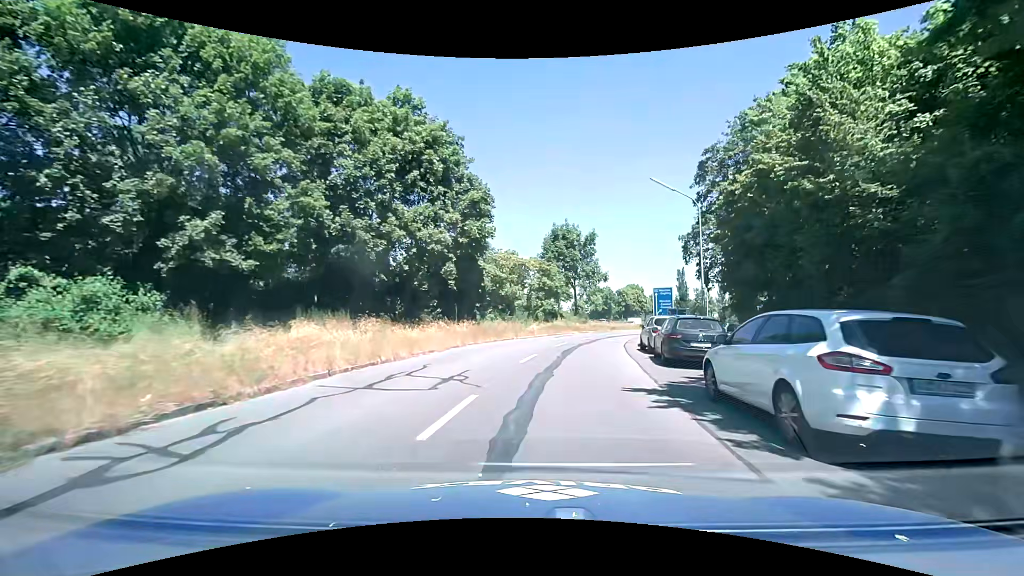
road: tertiary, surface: asphalt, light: Day
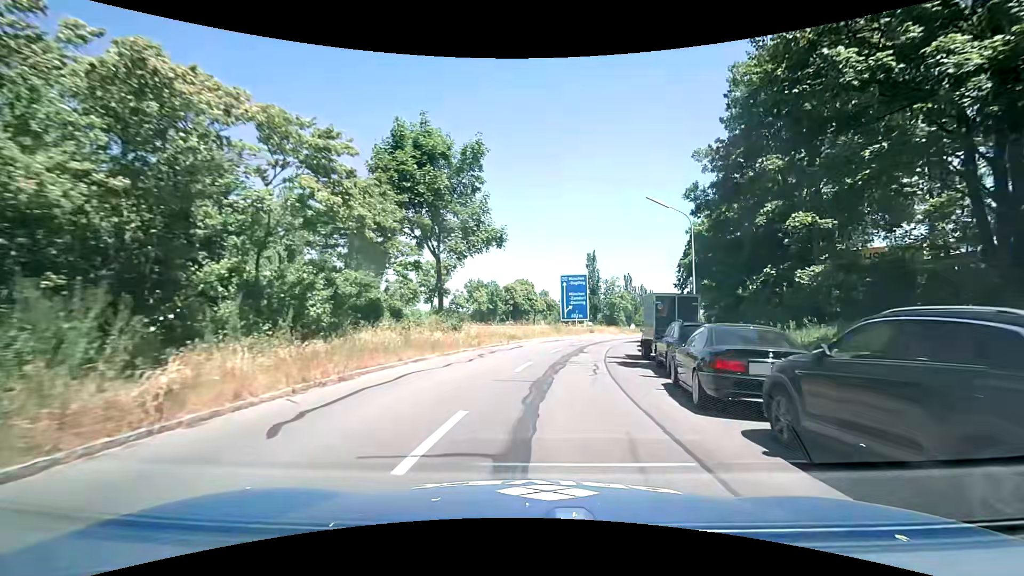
(+3.3, +27.6) m; +13°
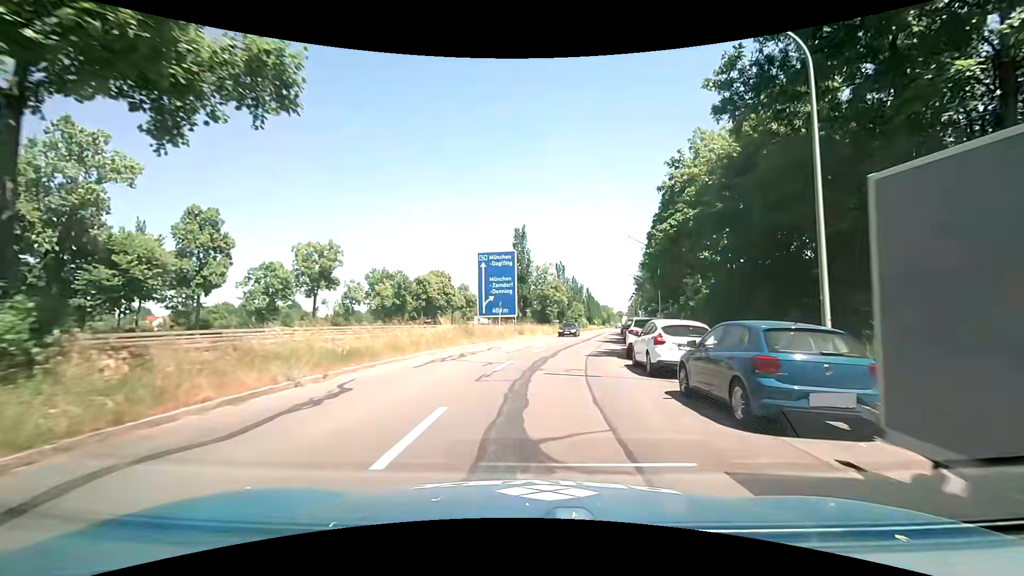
(+1.4, +18.0) m; +9°
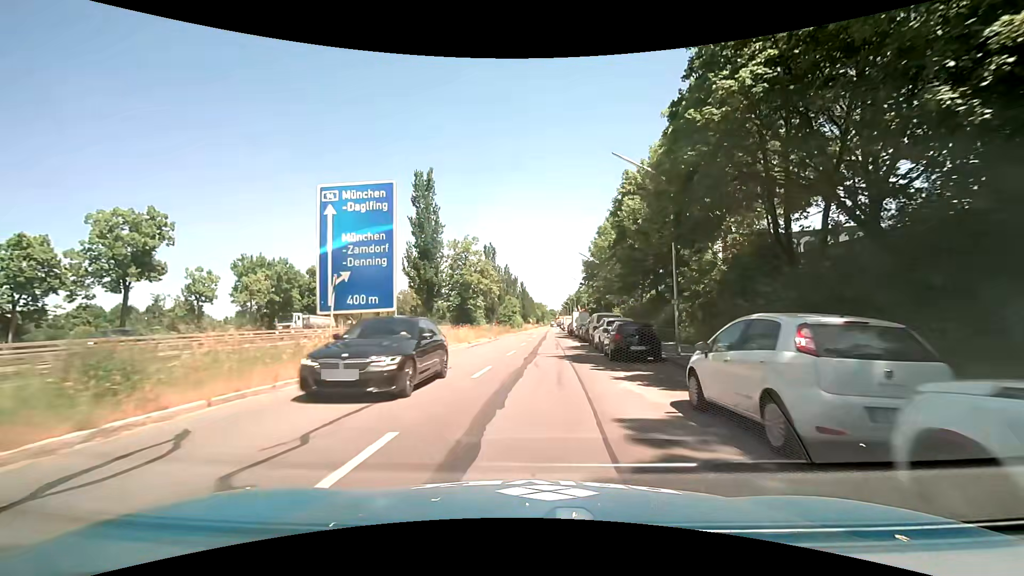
(+1.4, +19.7) m; +9°
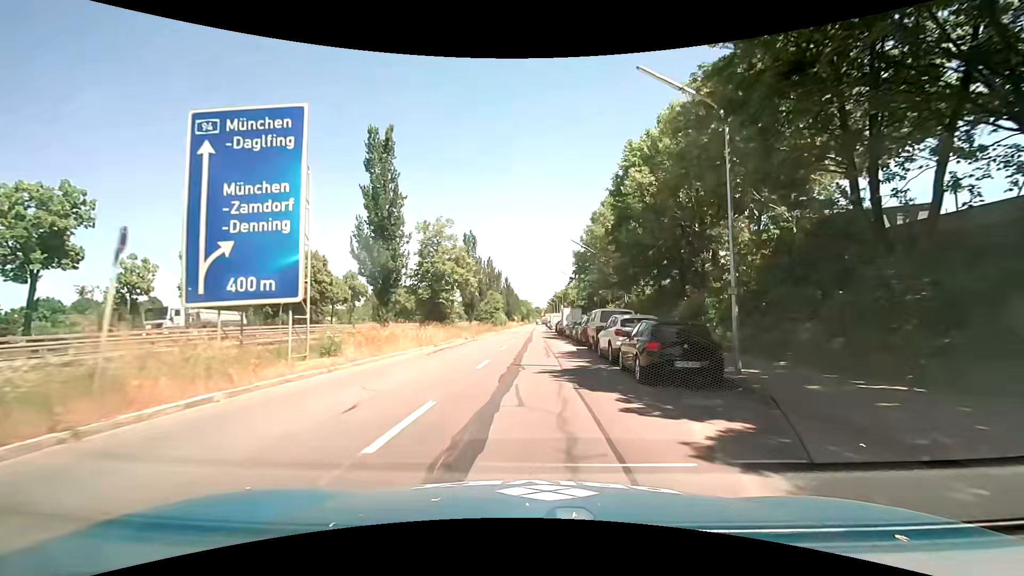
(-0.1, +7.0) m; 0°
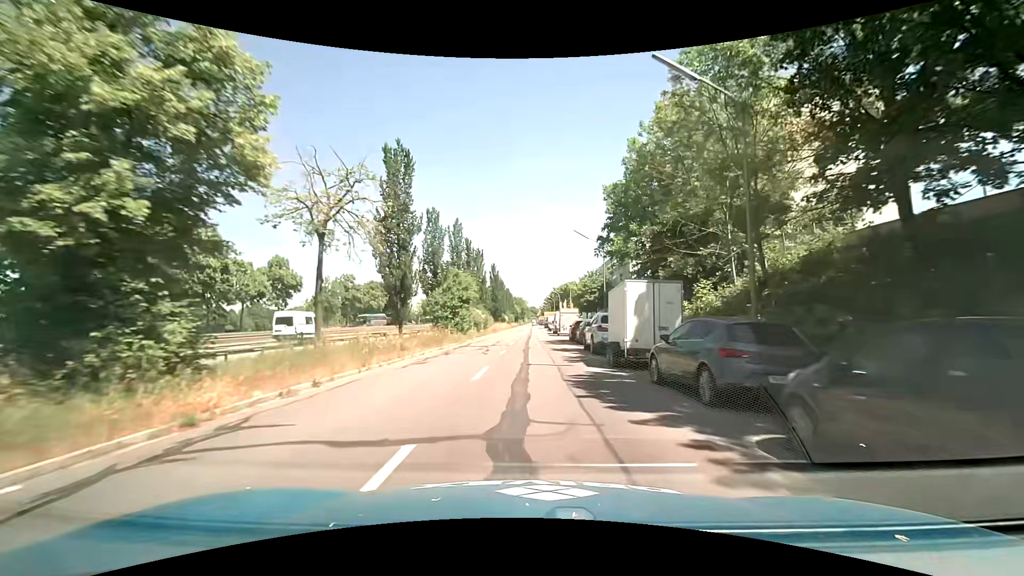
(+0.4, +30.1) m; +1°
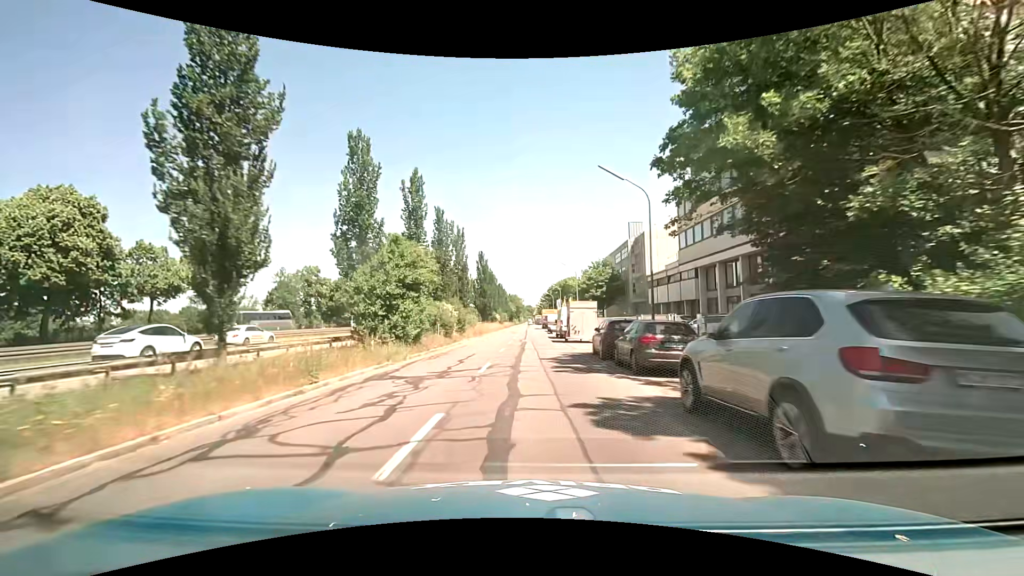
(+0.1, +16.2) m; +1°
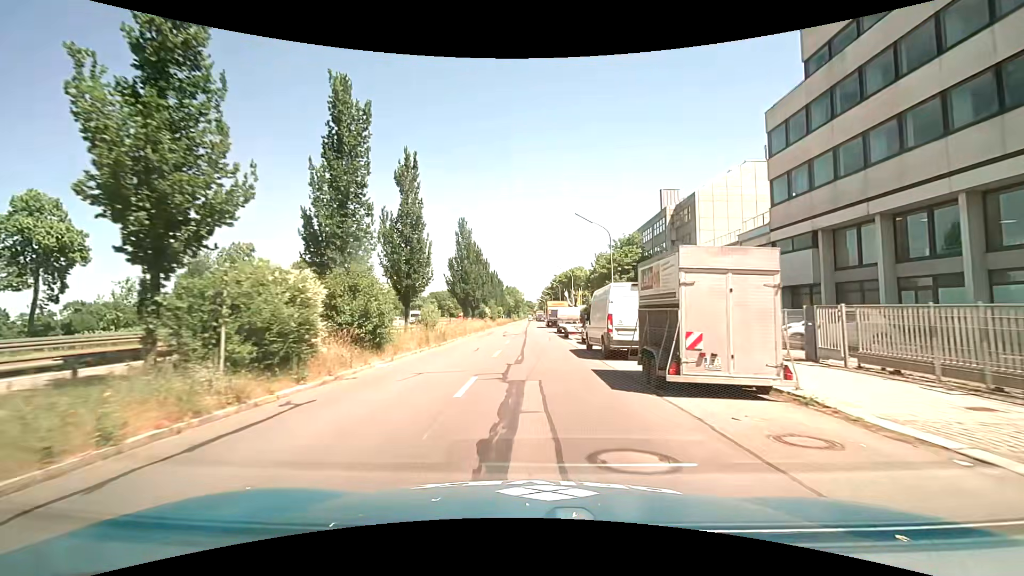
(-0.2, +22.8) m; 0°
(0, +10) (0, +20) (0, +30) (0, +40) (0, +50) (0, +60) (0, +70) (0, +80) (0, +90) (0, +100) m
